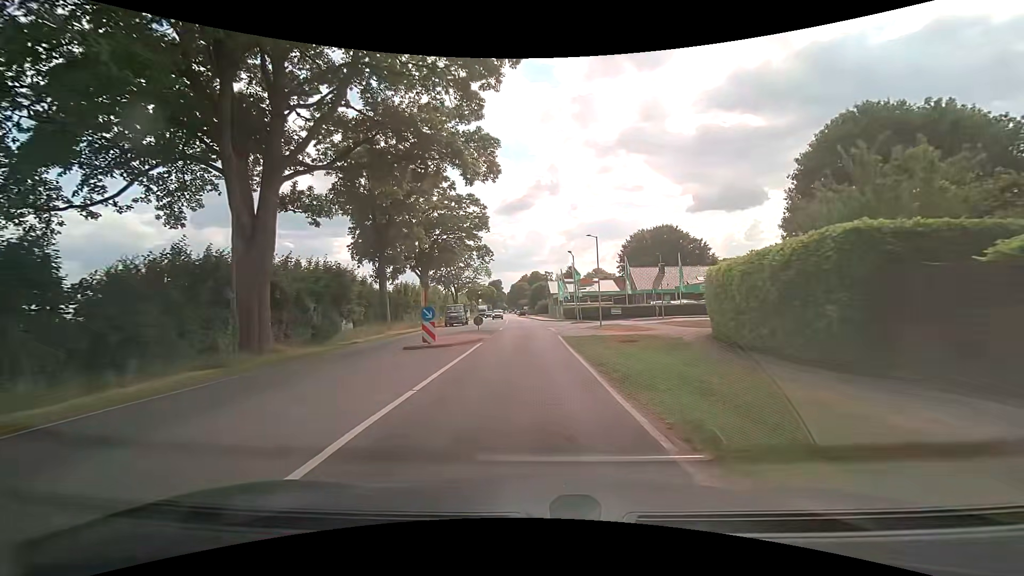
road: secondary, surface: asphalt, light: Day
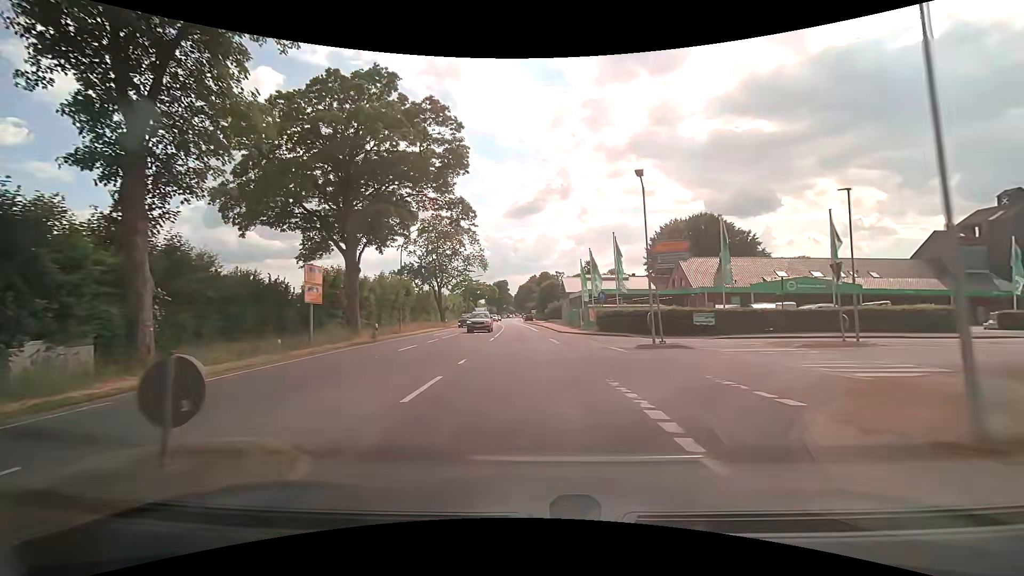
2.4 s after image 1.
(-0.2, +26.8) m; -1°
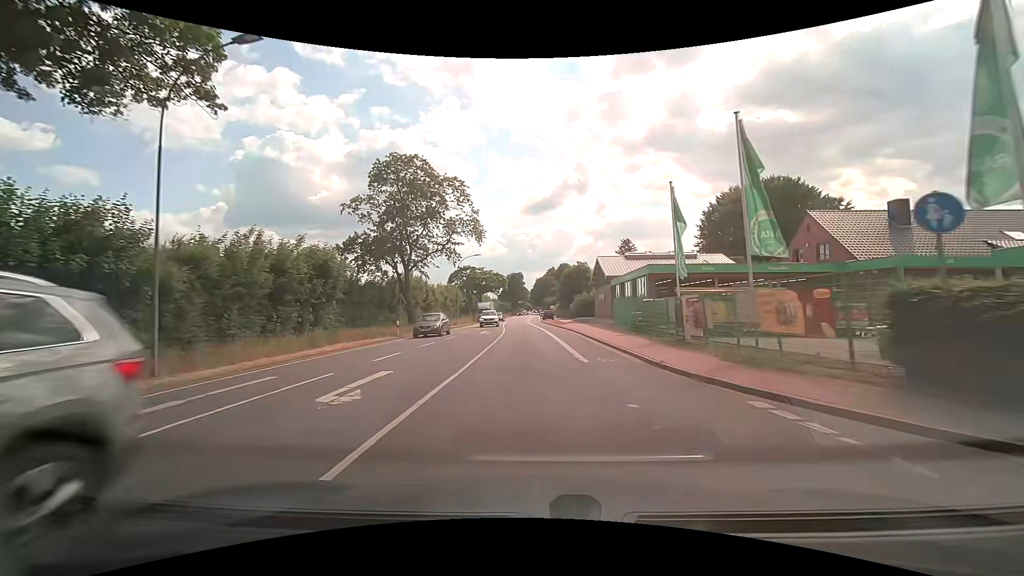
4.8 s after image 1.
(-0.2, +28.9) m; -2°
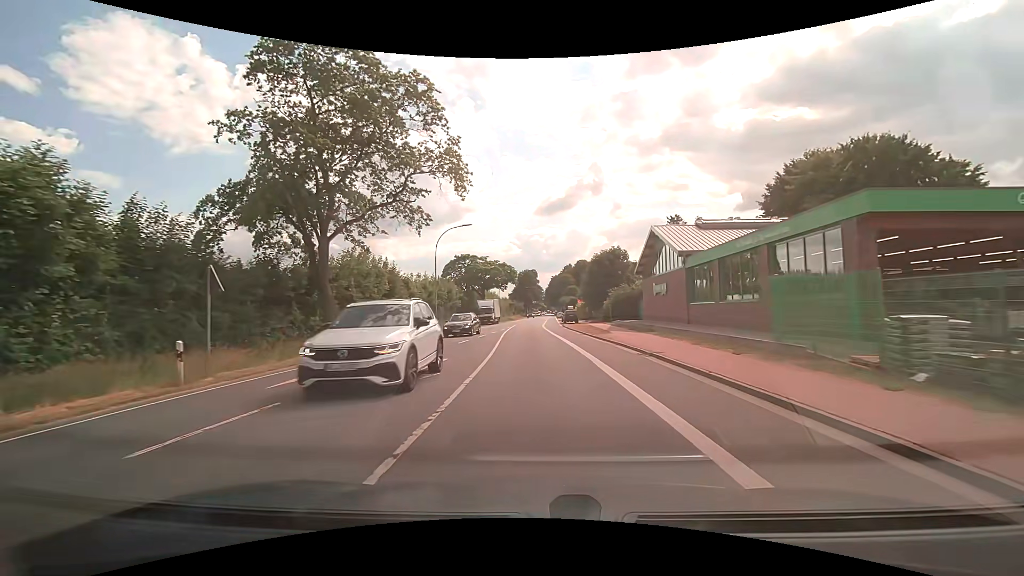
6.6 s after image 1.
(-0.3, +22.1) m; -1°
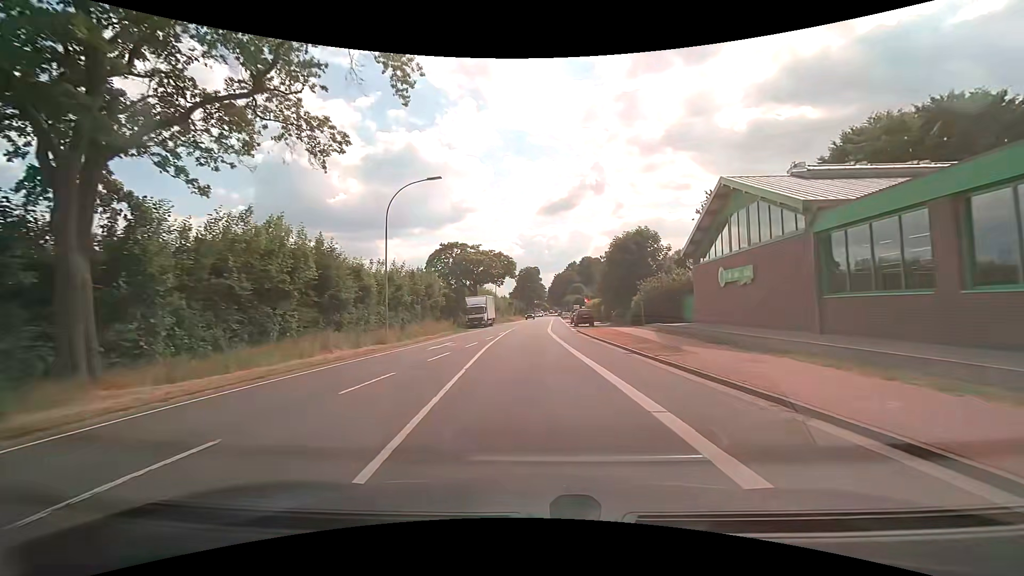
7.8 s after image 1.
(-0.1, +14.5) m; 0°
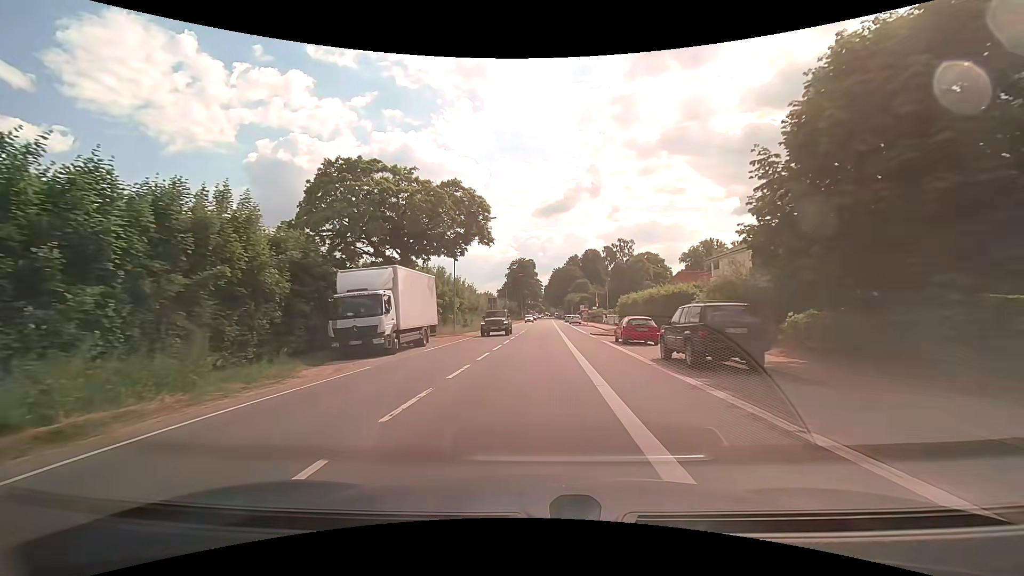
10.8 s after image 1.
(+0.1, +37.1) m; +1°
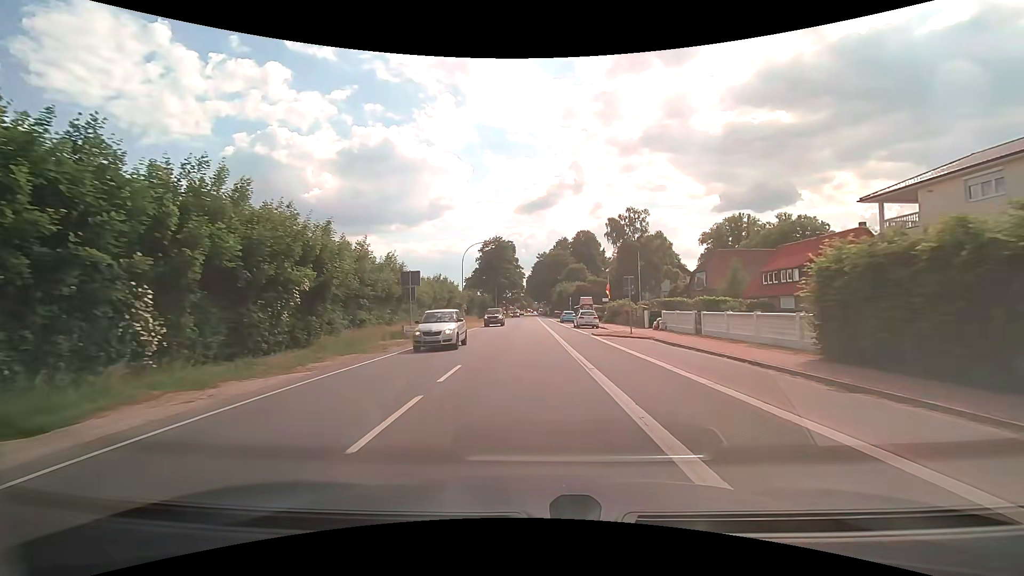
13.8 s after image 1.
(+0.5, +37.7) m; +2°
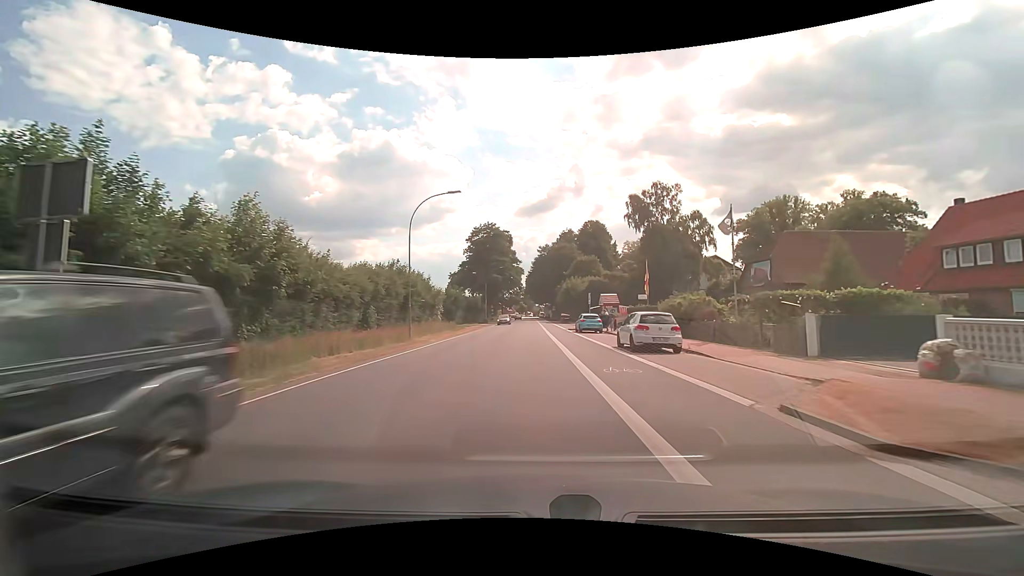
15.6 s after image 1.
(0.0, +22.5) m; 0°
(0, +10) (0, +20) (0, +30) (0, +40) (0, +50) (0, +60) (0, +70) (0, +80) (0, +90) (0, +100) m
